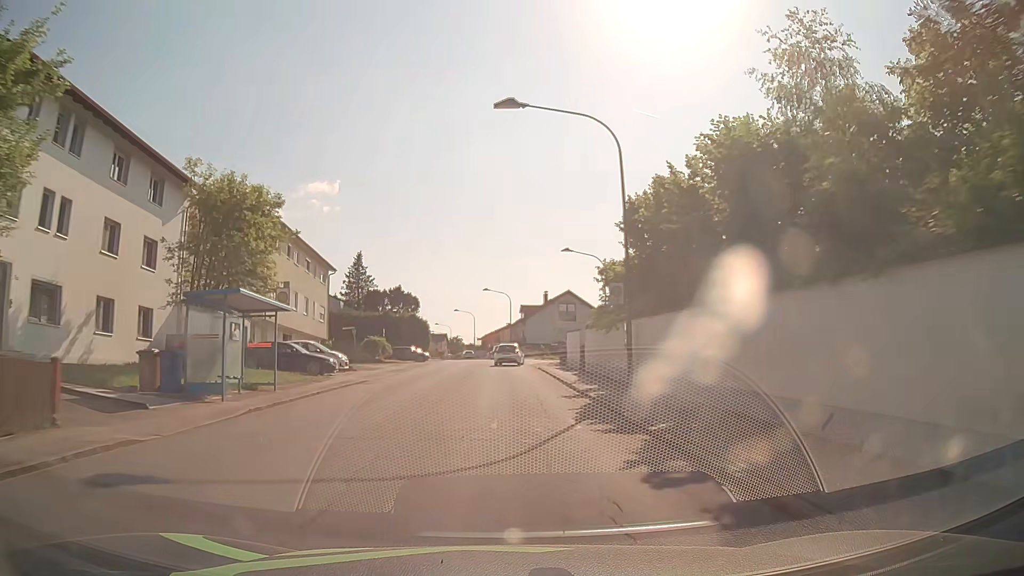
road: unclassified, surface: asphalt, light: Day
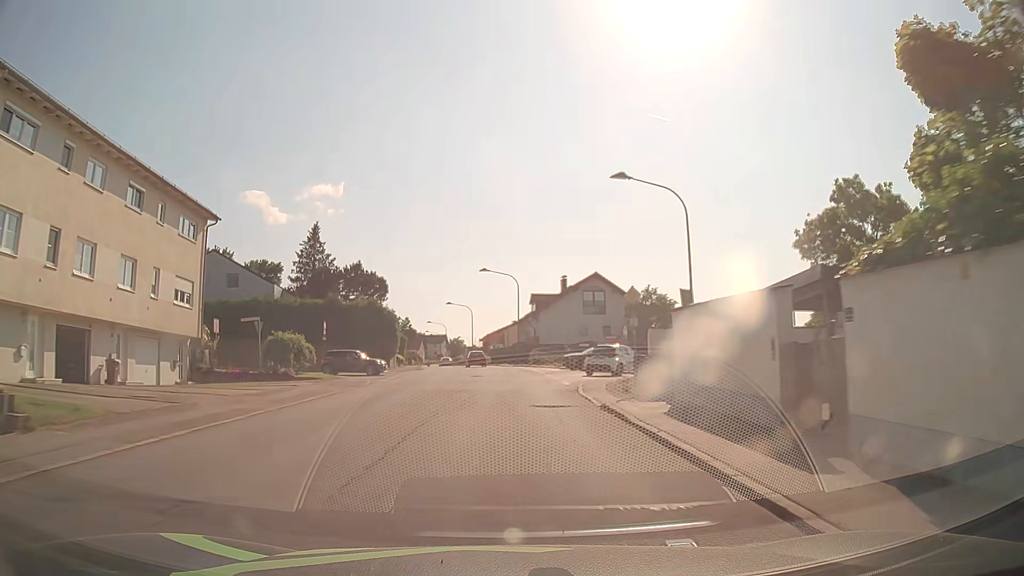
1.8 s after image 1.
(-0.1, +25.5) m; 0°
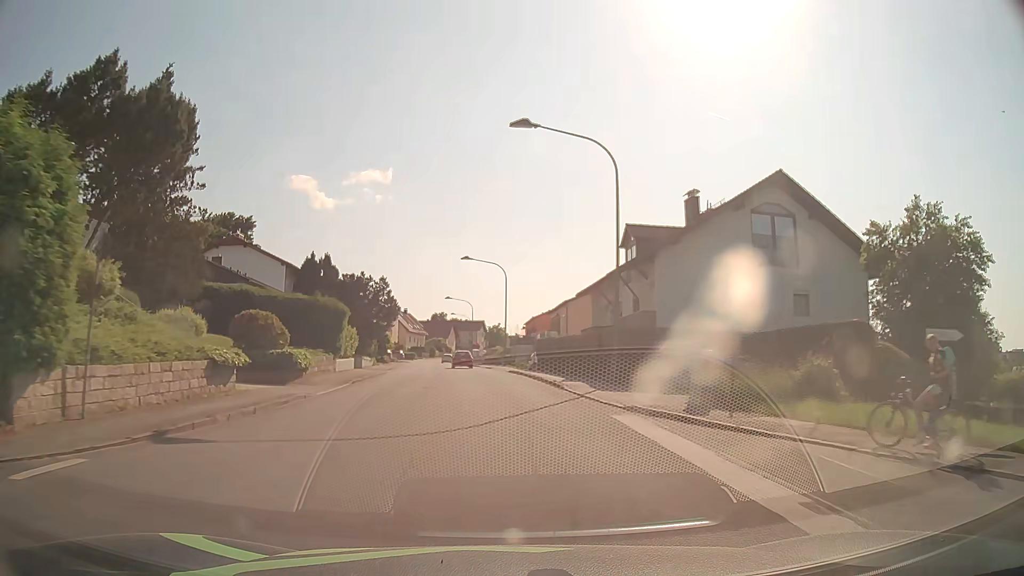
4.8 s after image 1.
(-1.0, +42.8) m; -4°
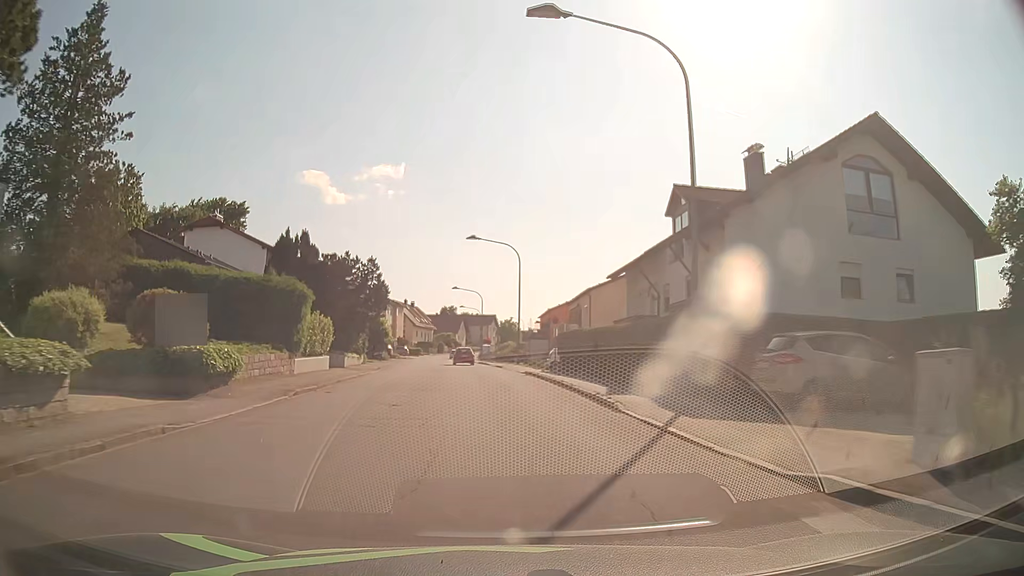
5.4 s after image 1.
(-0.1, +8.6) m; -1°
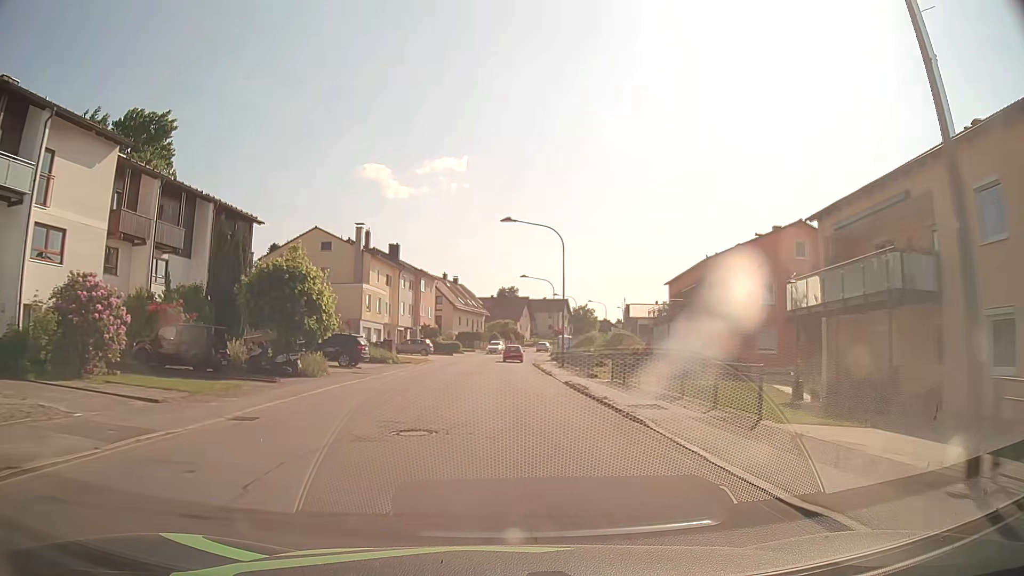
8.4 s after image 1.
(-2.5, +43.9) m; -6°
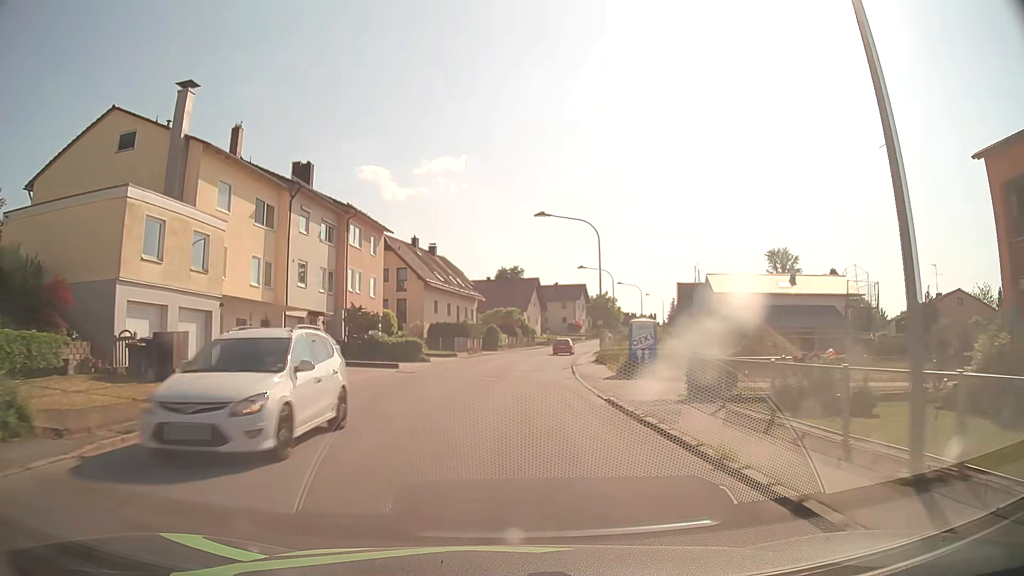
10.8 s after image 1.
(-0.2, +36.0) m; 0°
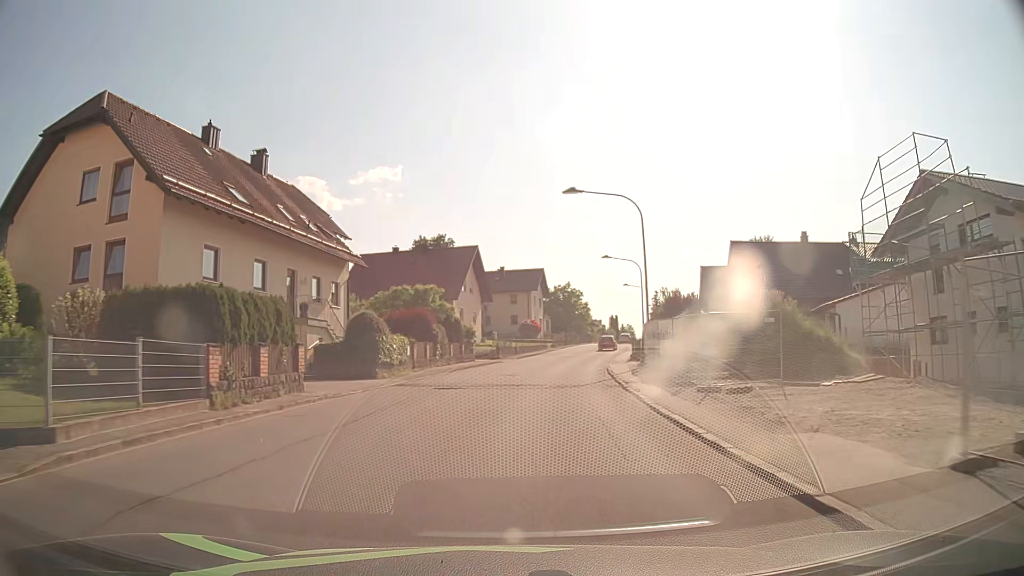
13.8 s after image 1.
(+1.5, +39.6) m; +5°
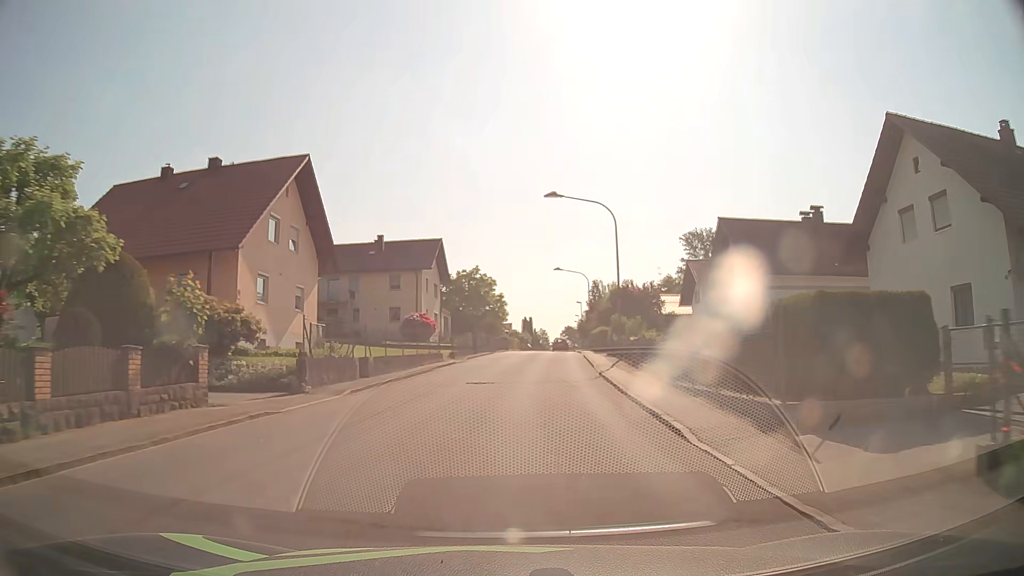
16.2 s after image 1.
(+2.1, +30.5) m; +8°
(0, +10) (+1, +20) (+2, +30) (+3, +40) (+4, +50) (+5, +60) (+5, +70) (+6, +80) (+7, +90) (+8, +100) m
